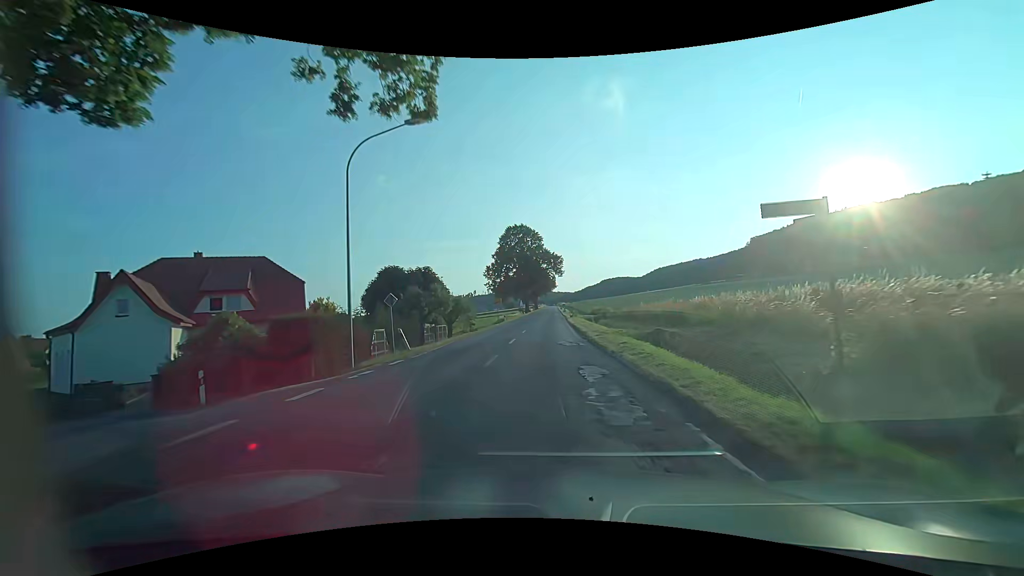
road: secondary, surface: asphalt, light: Day
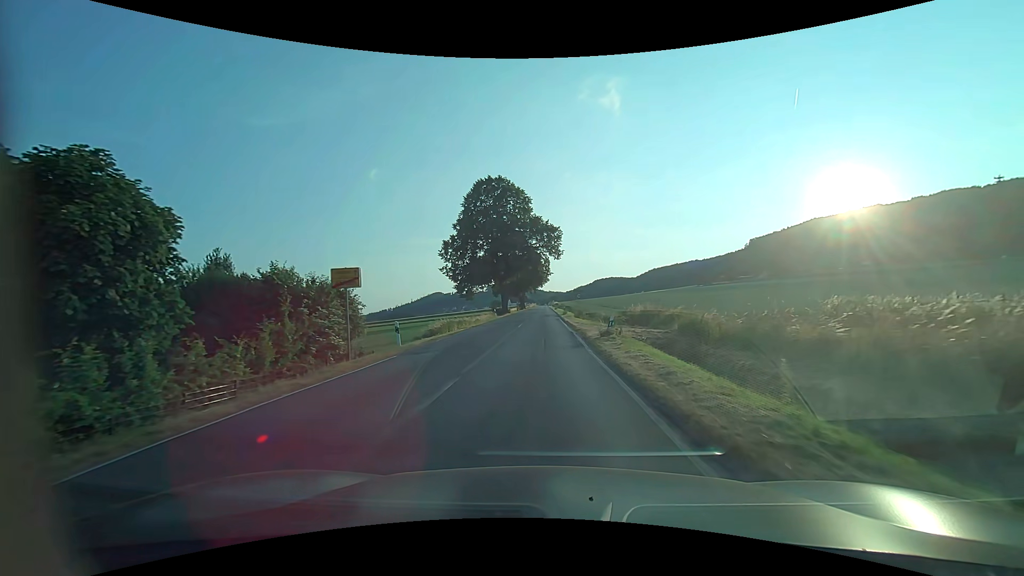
(+0.1, +40.4) m; +1°
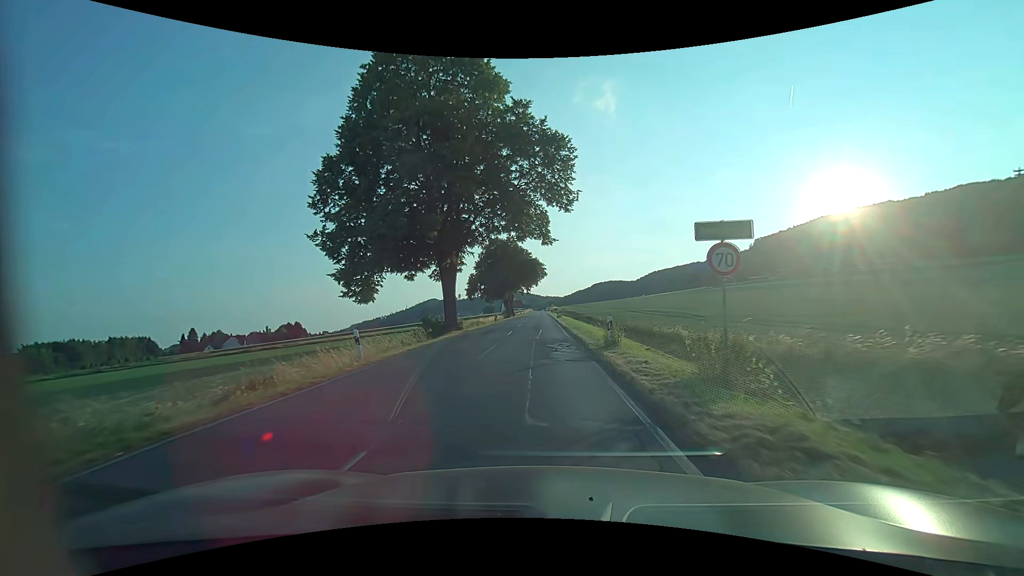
(-0.1, +40.2) m; 0°
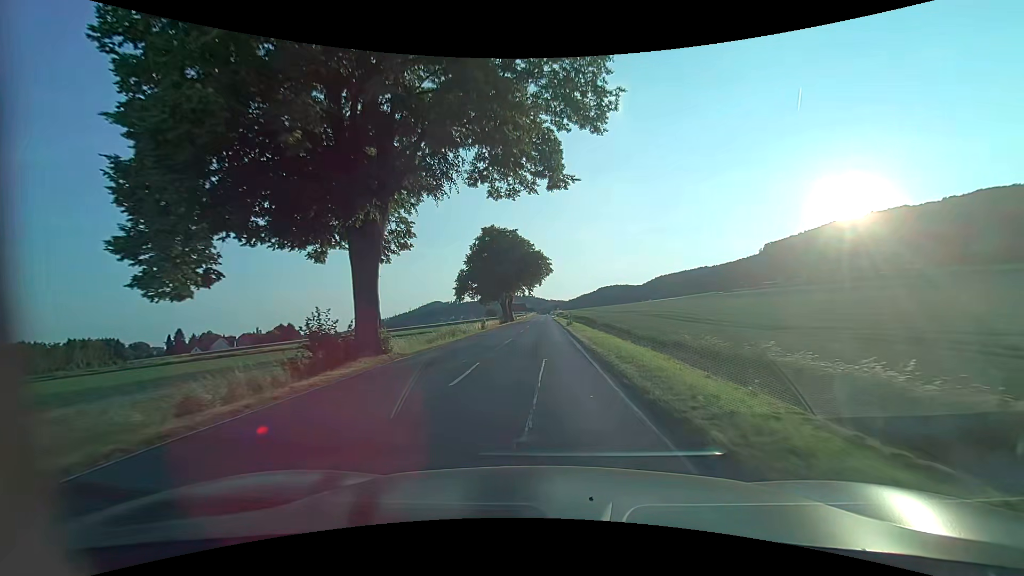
(-0.2, +16.3) m; -1°
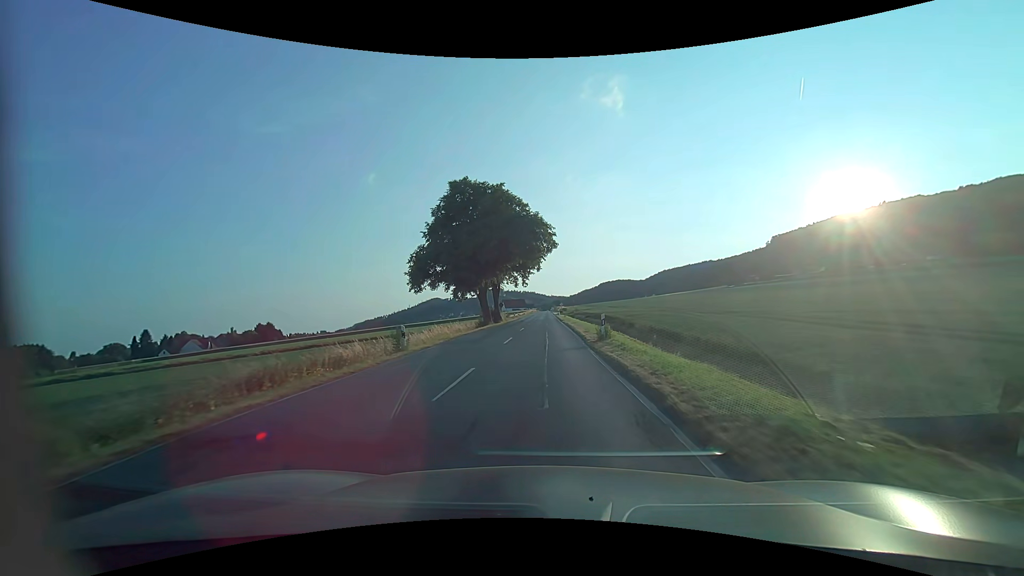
(+0.1, +26.0) m; 0°
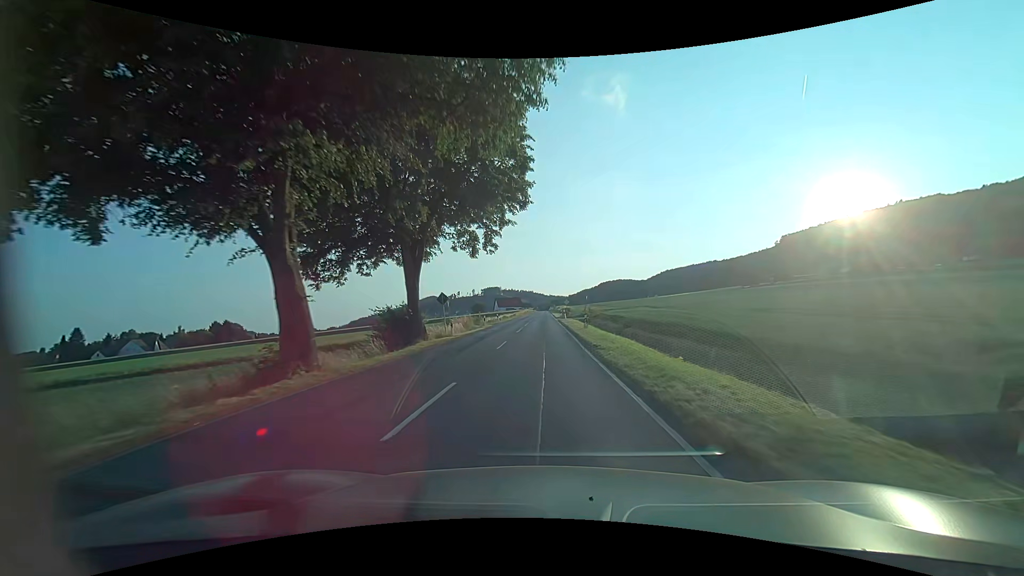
(+0.3, +38.7) m; 0°
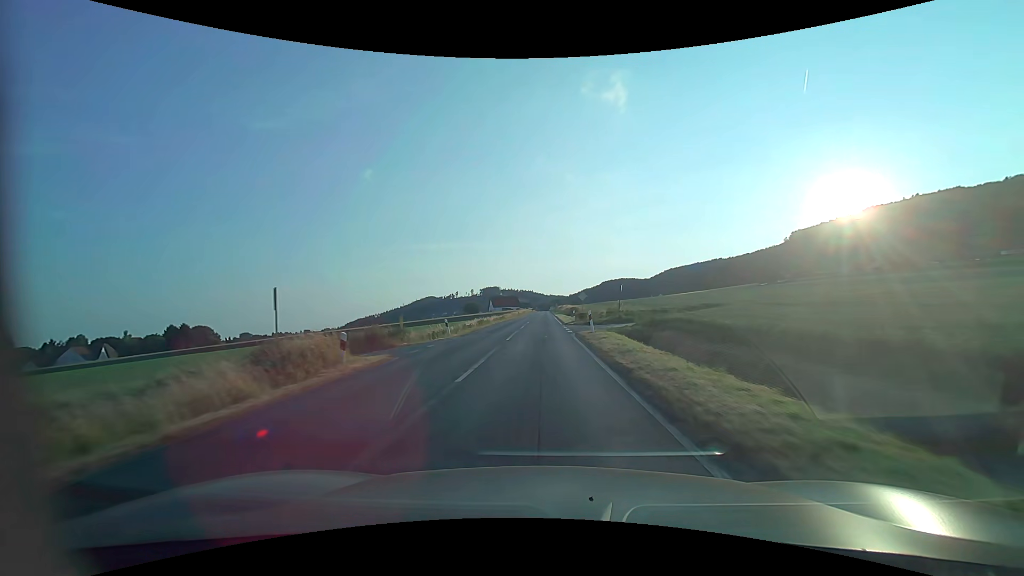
(0.0, +31.9) m; 0°
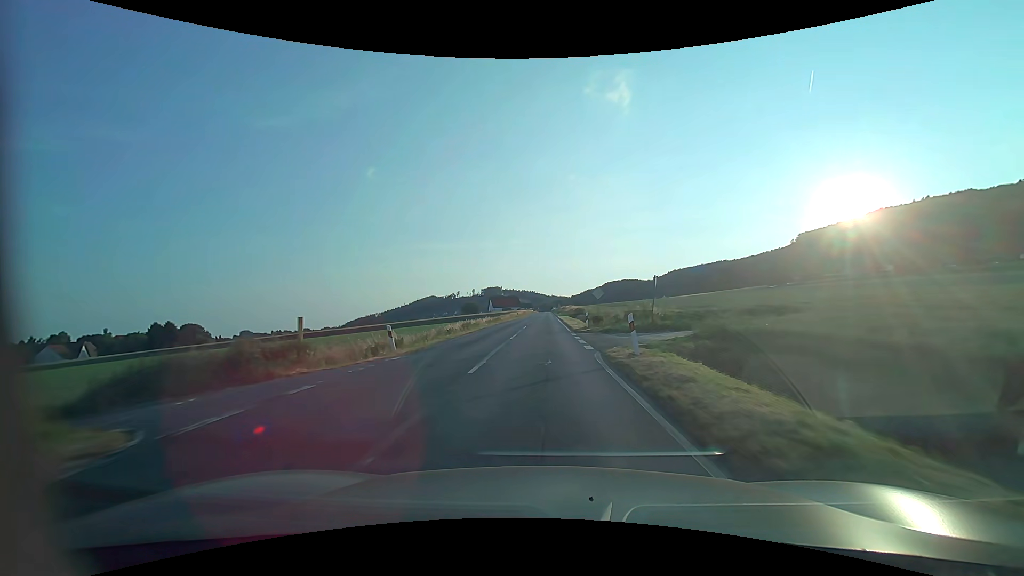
(0.0, +11.1) m; 0°
(0, +10) (0, +20) (0, +30) (0, +40) (0, +50) (0, +60) (0, +70) (0, +80) (0, +90) (0, +100) m
